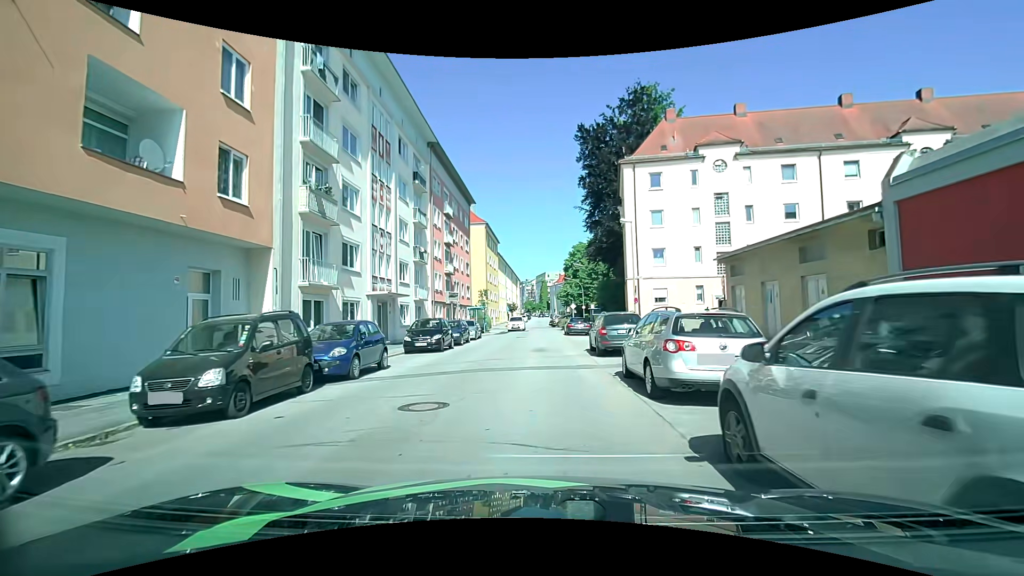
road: tertiary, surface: asphalt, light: Day
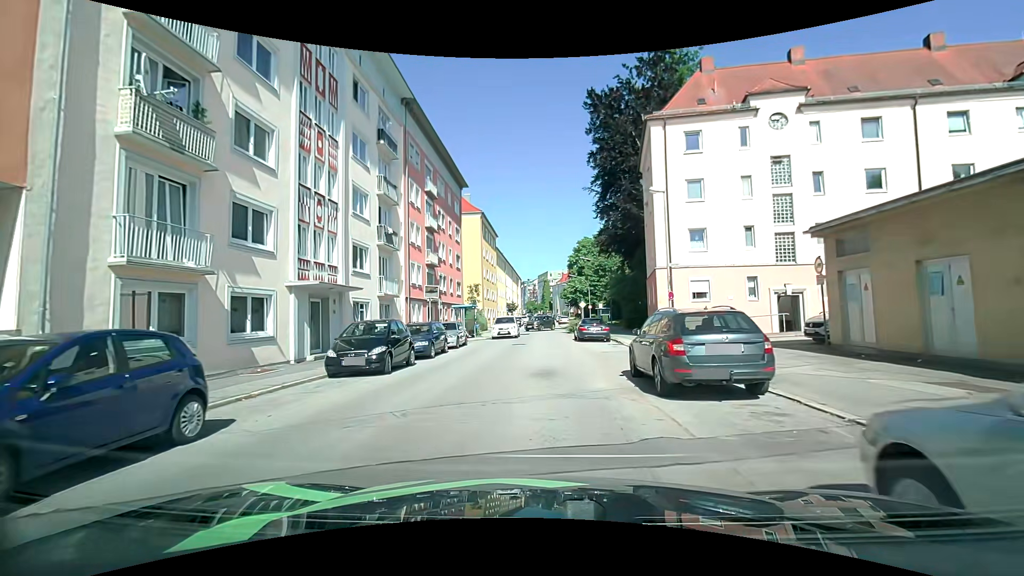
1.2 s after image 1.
(+0.1, +8.4) m; 0°
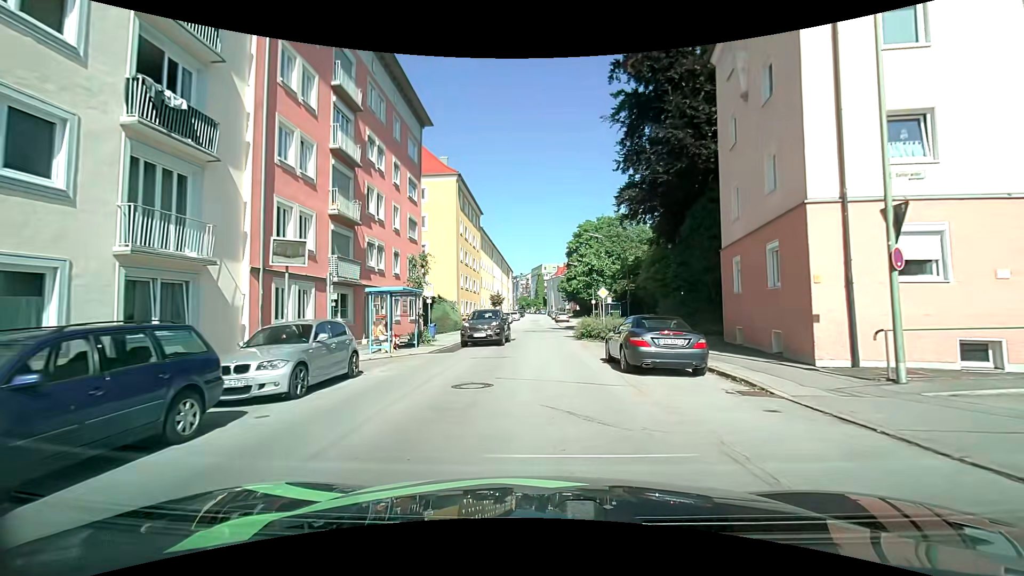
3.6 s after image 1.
(+0.1, +16.4) m; +1°
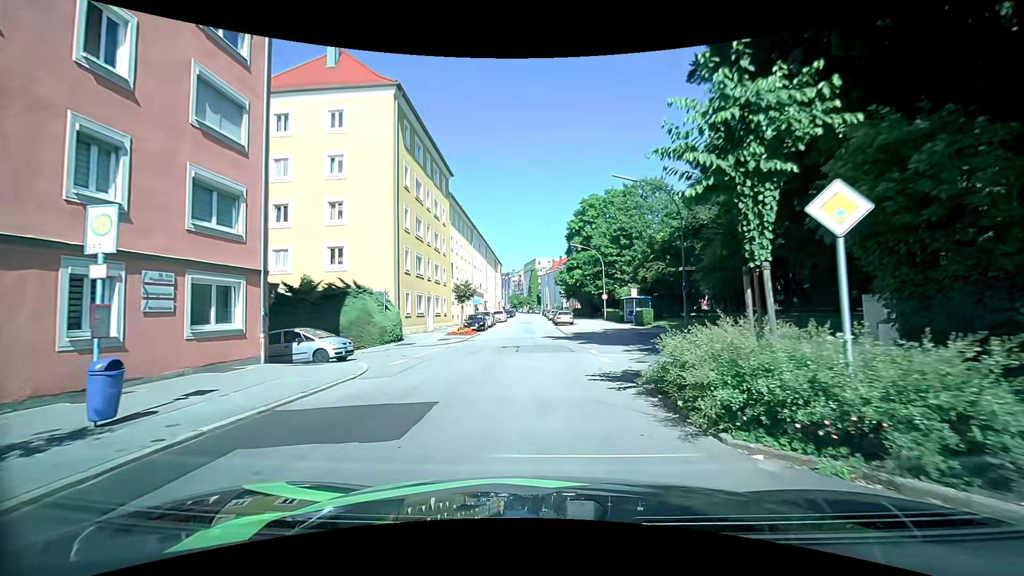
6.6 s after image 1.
(+0.2, +20.2) m; 0°
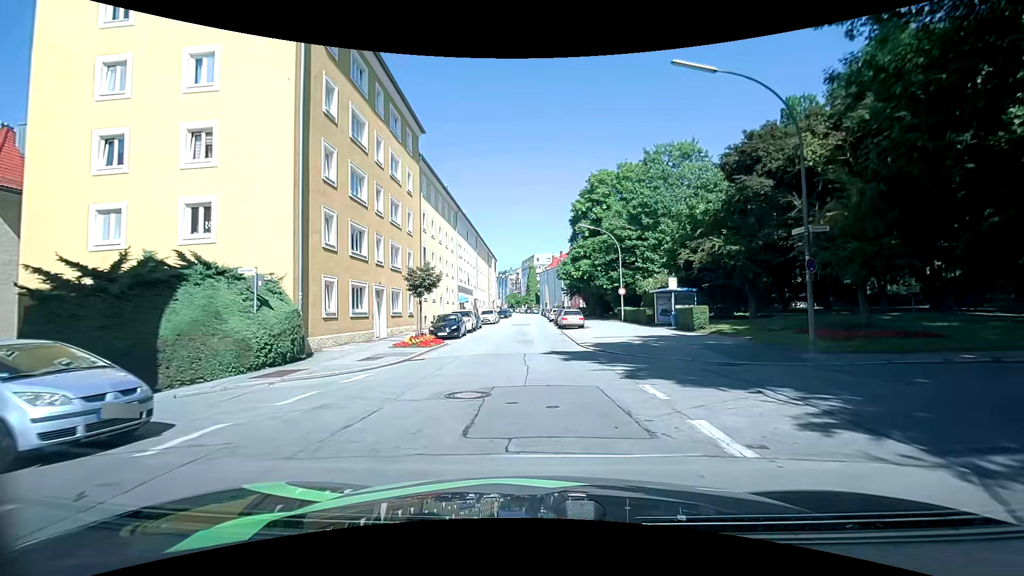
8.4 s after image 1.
(0.0, +12.6) m; +1°
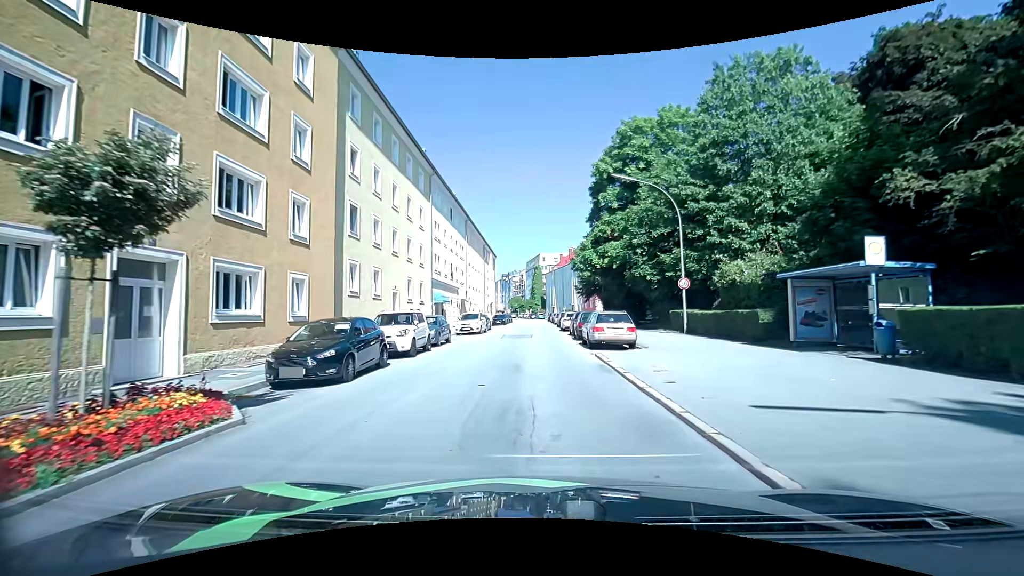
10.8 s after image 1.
(0.0, +17.4) m; +1°
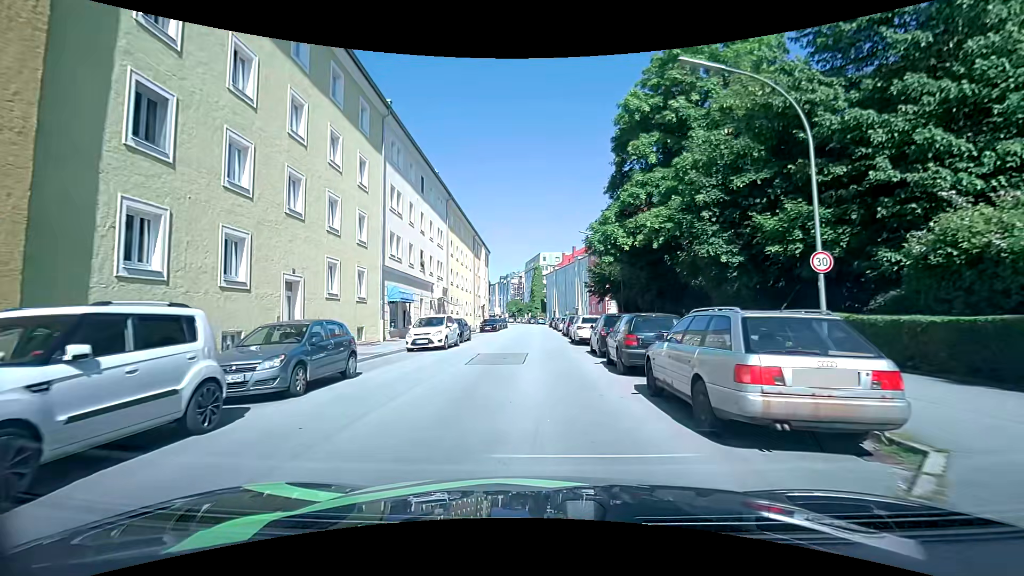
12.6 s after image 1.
(-0.3, +13.1) m; 0°
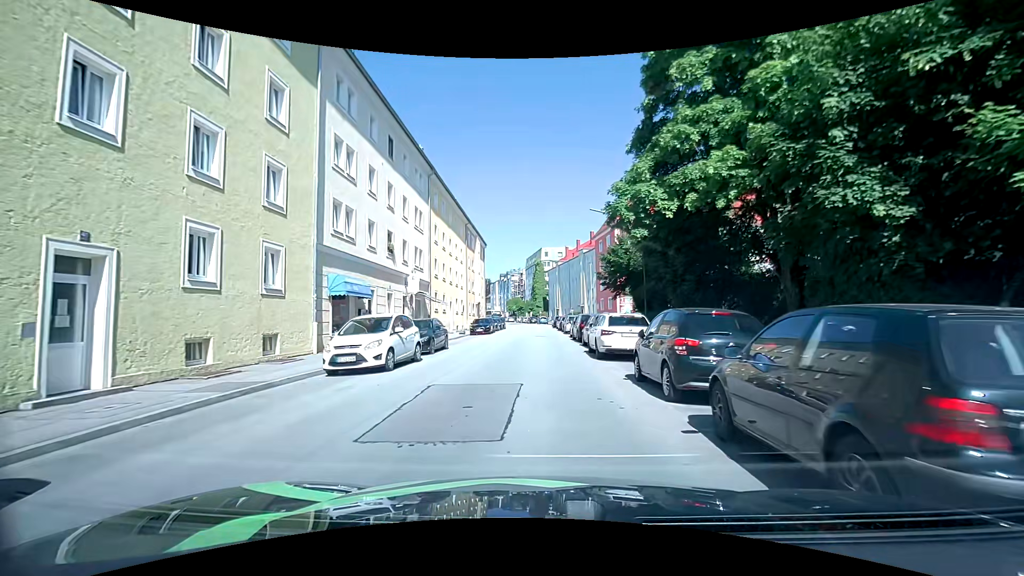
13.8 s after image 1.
(-0.2, +8.7) m; -1°
(0, +10) (0, +20) (0, +30) (0, +40) (0, +50) (0, +60) (0, +70) (0, +80) (-1, +90) (-2, +100) m
